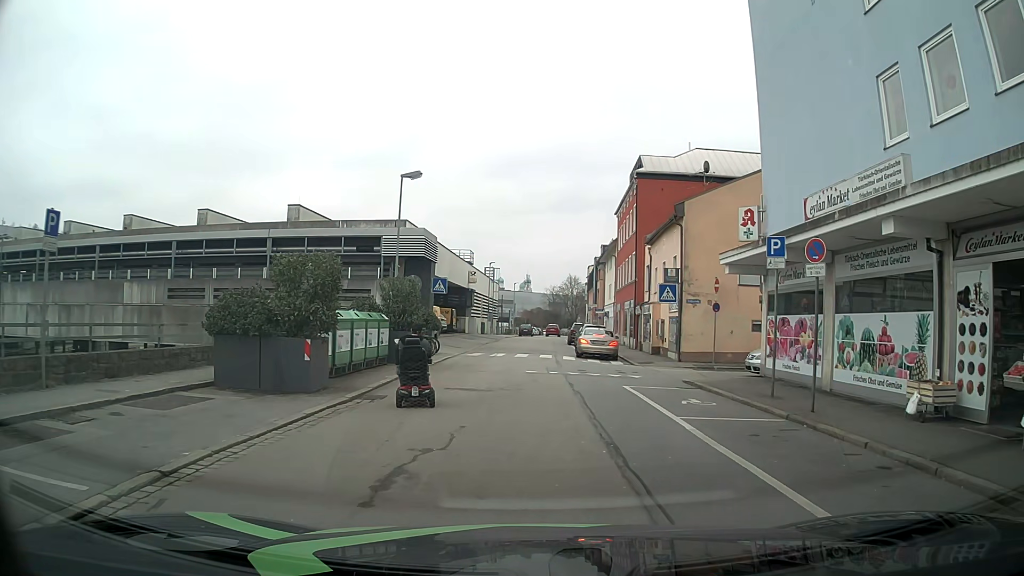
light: Day
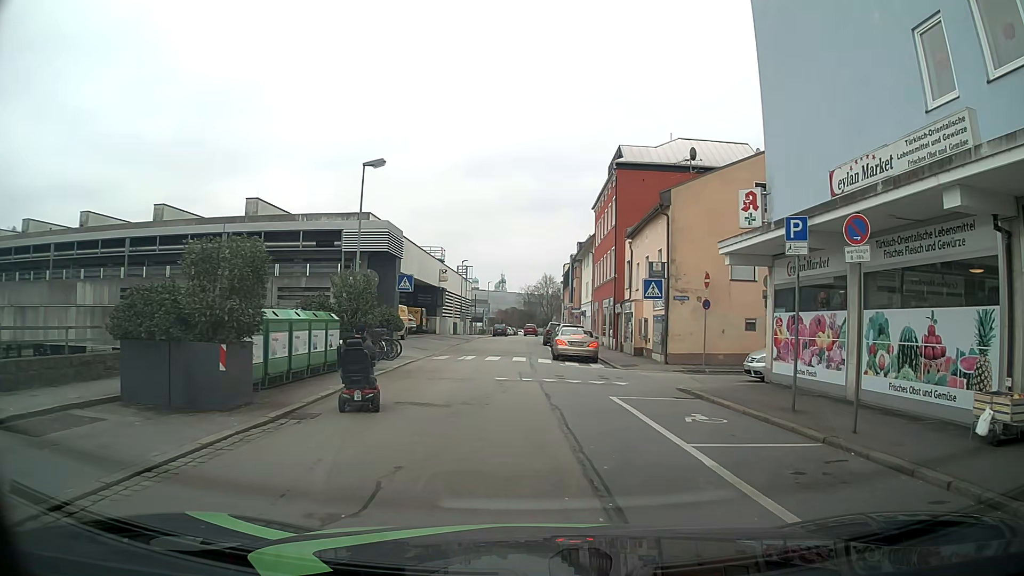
(+0.1, +2.6) m; +4°
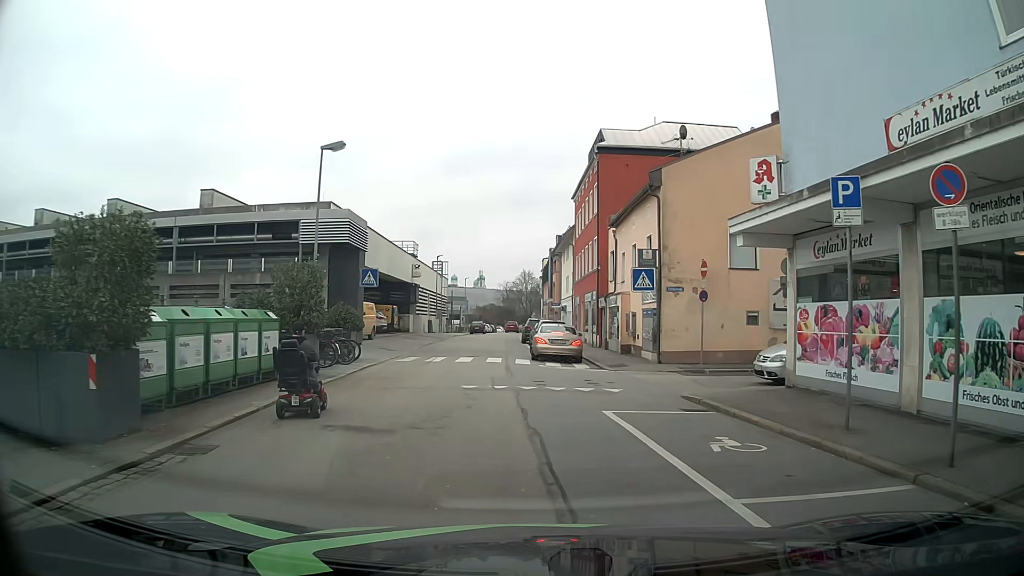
(0.0, +2.9) m; +1°
